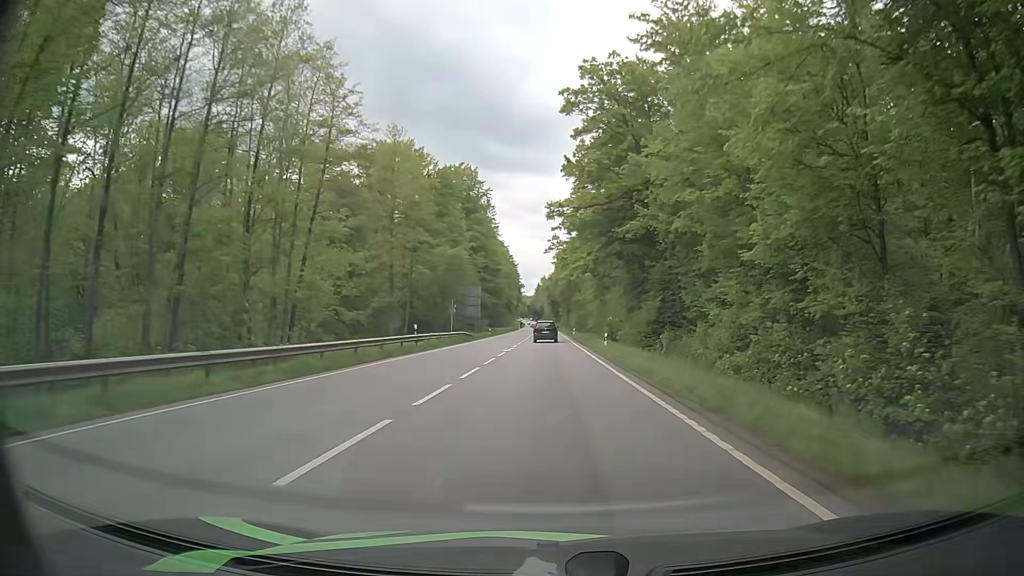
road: secondary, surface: asphalt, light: Day
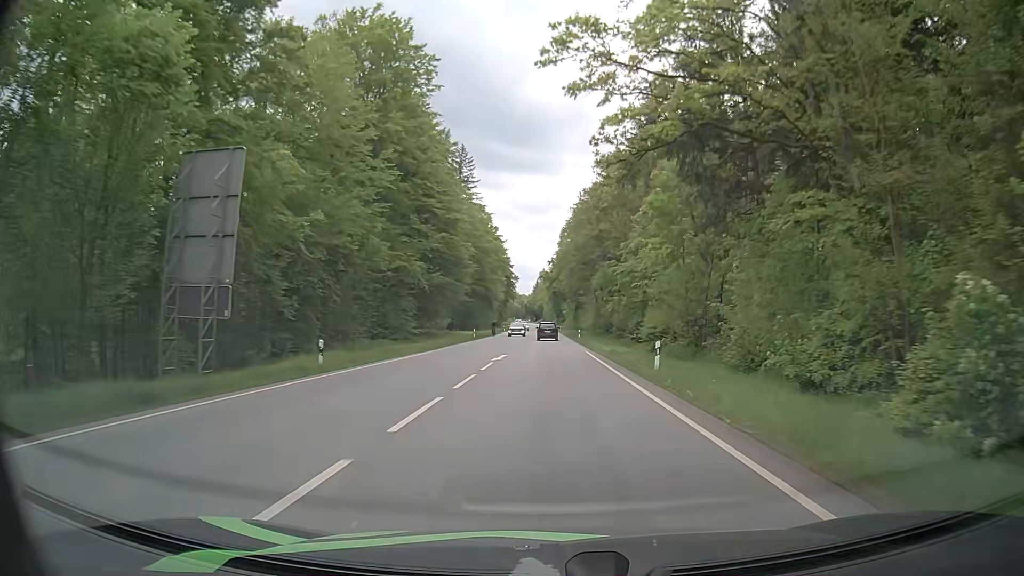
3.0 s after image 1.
(+0.7, +63.1) m; +1°
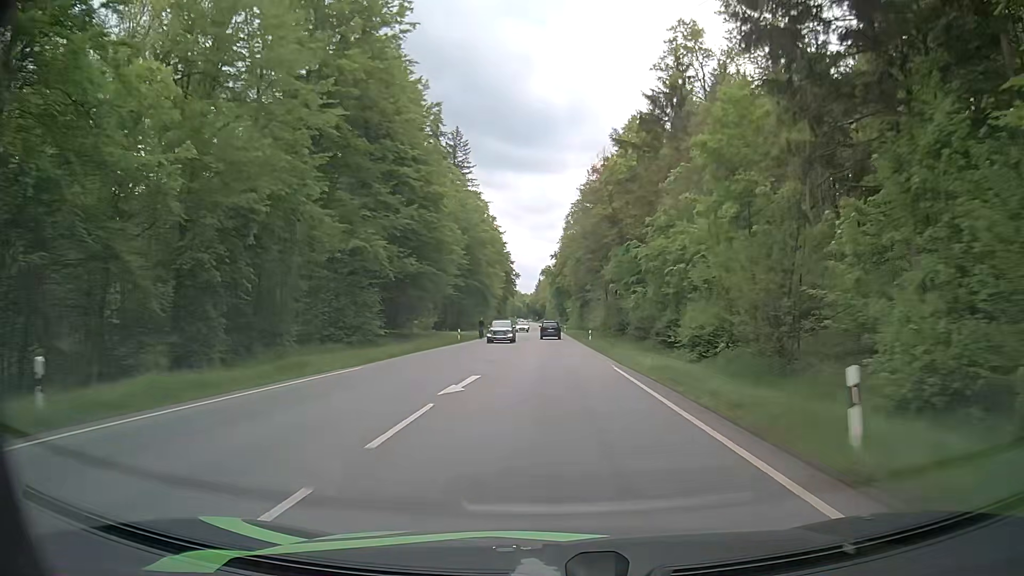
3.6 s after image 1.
(0.0, +13.3) m; 0°
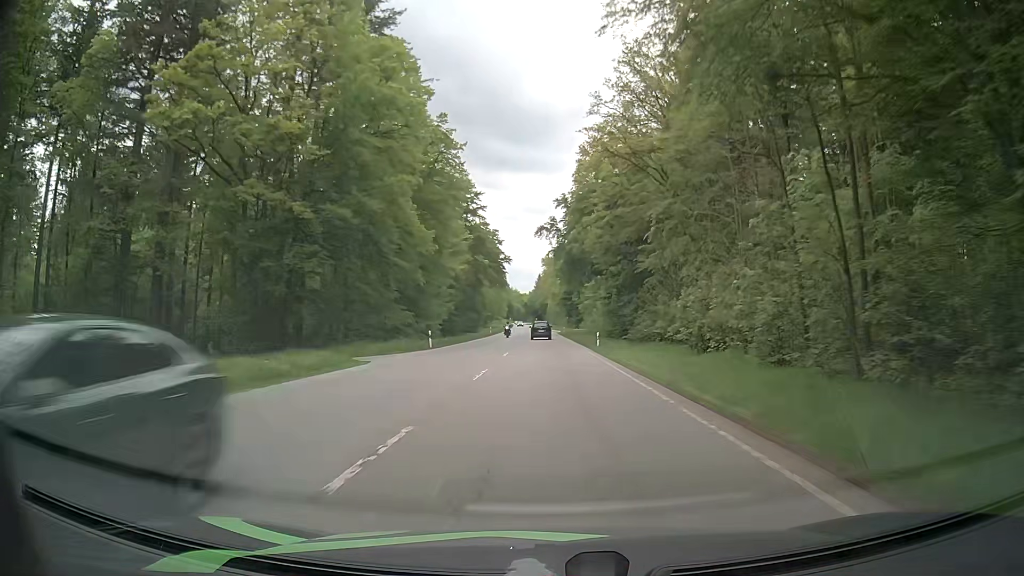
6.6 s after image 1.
(-0.3, +69.4) m; 0°
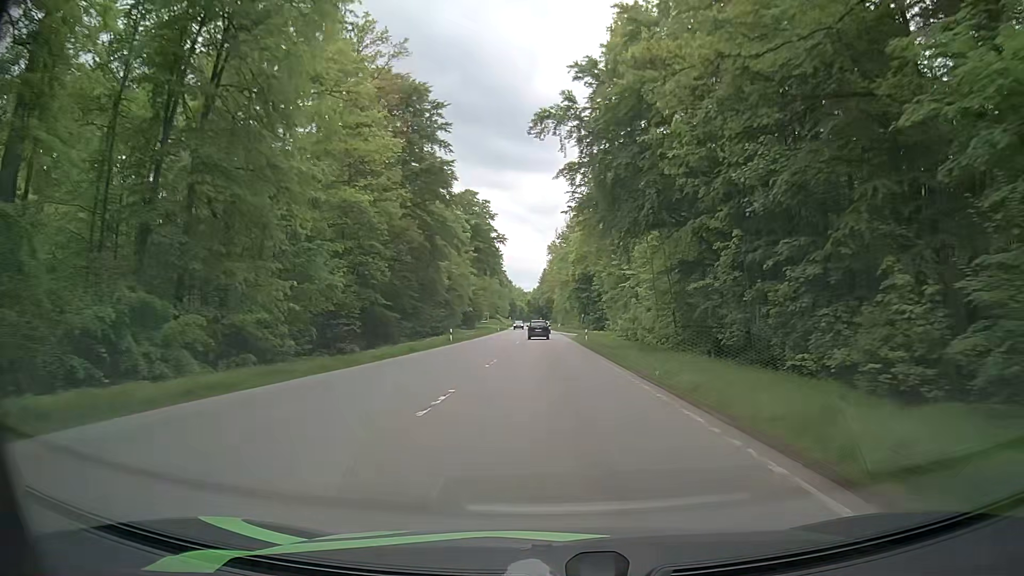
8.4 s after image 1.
(-0.5, +43.6) m; -1°
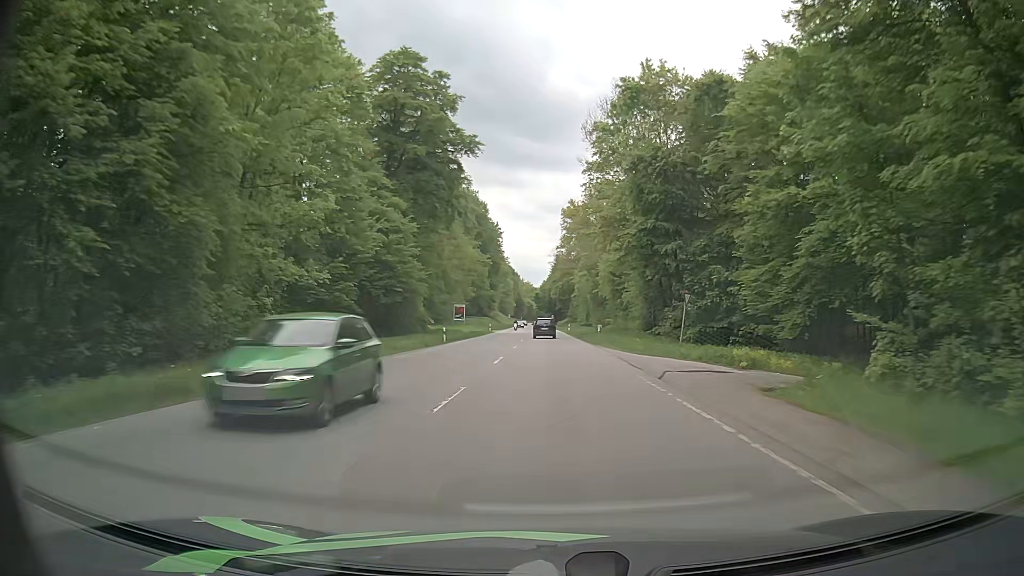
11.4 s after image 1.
(-0.5, +71.8) m; -1°
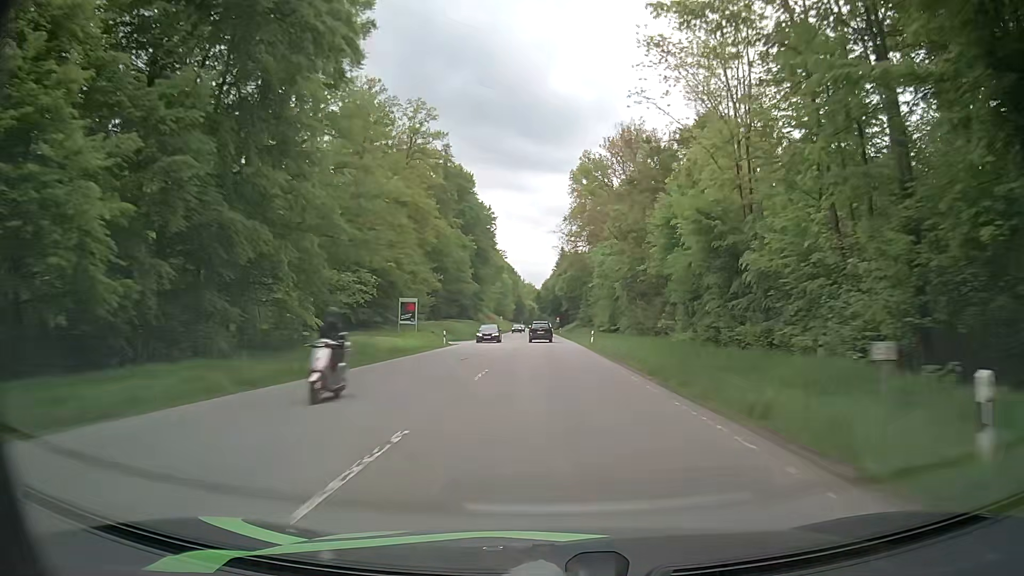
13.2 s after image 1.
(+0.1, +41.6) m; 0°
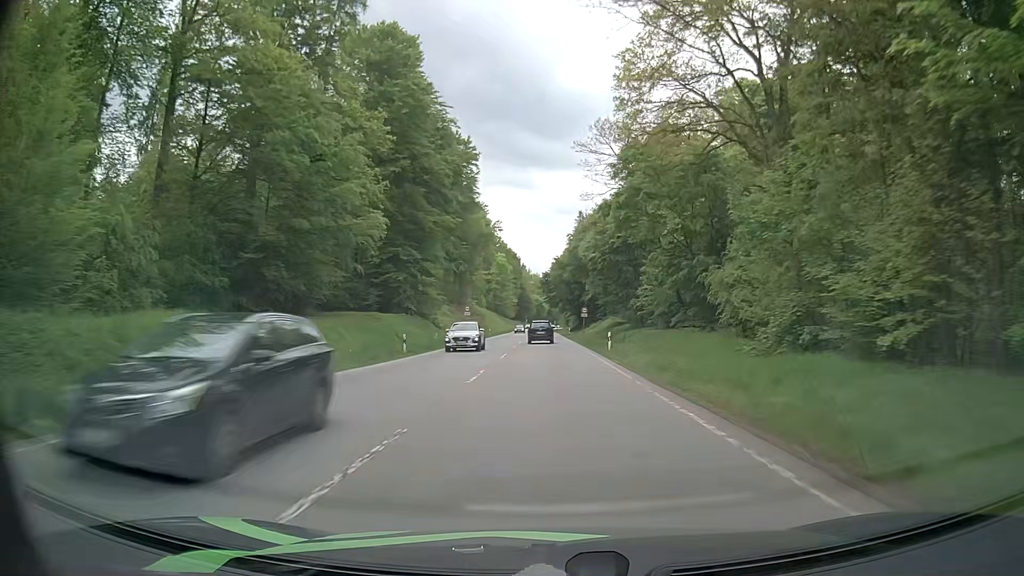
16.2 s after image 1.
(-0.7, +71.0) m; -1°
(0, +10) (0, +20) (0, +30) (0, +40) (0, +50) (-1, +60) (-1, +70) (-1, +80) (-1, +90) (-1, +100) m
